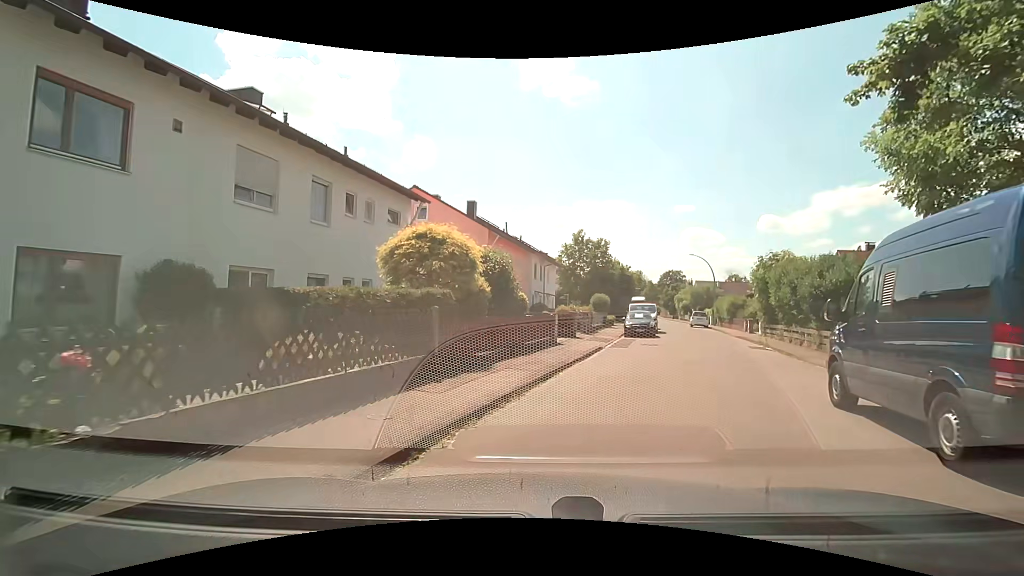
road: residential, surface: asphalt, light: Day
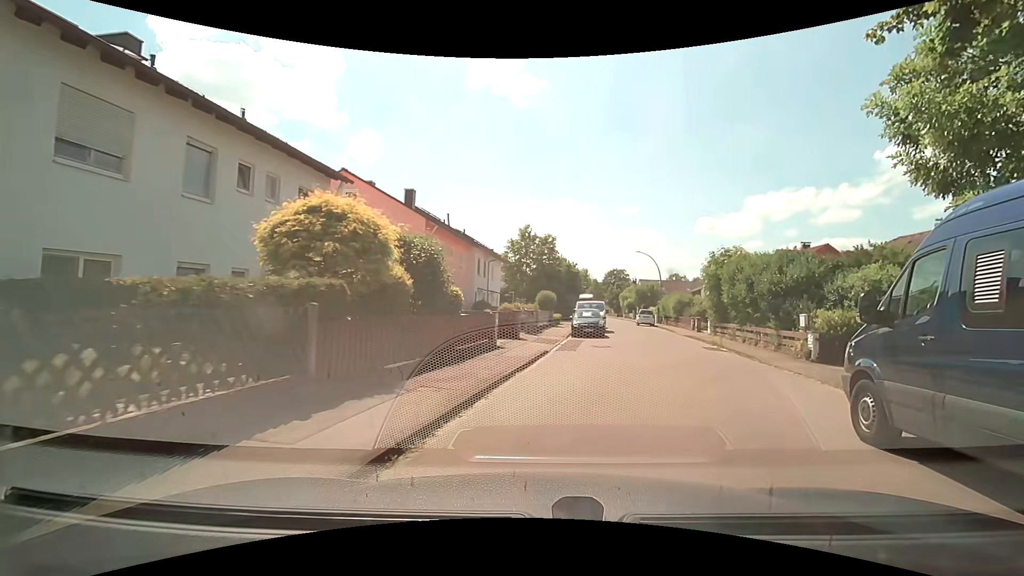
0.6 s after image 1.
(+0.1, +2.6) m; +6°
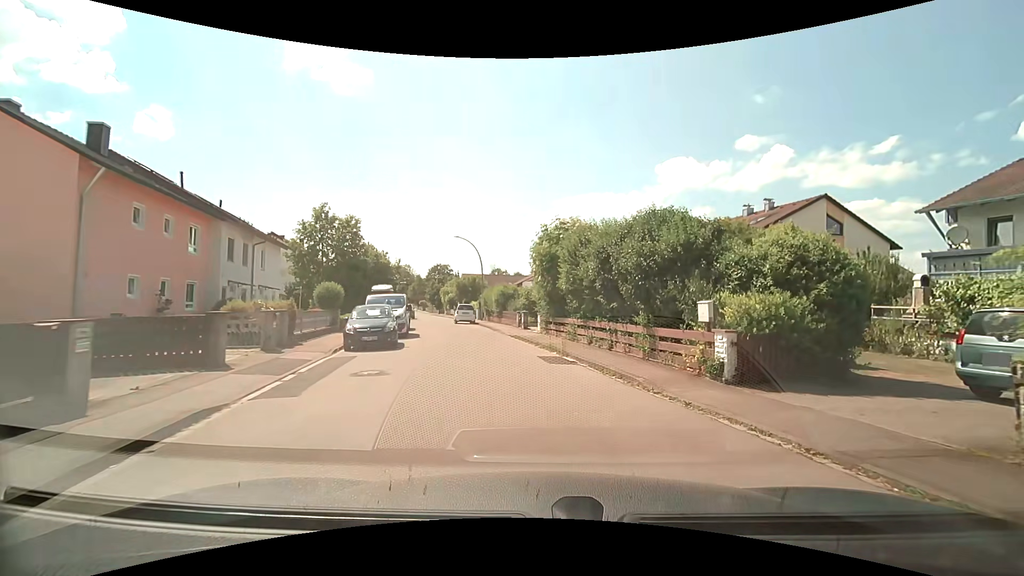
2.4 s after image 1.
(+1.6, +9.1) m; +20°
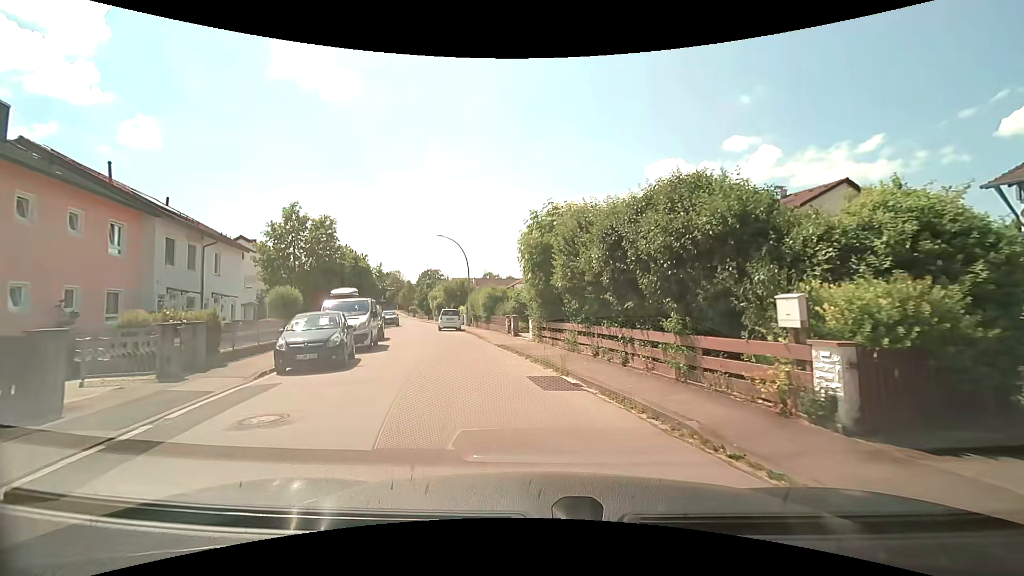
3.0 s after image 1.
(+0.1, +3.8) m; +2°
(-1, +10) (-3, +20) (-6, +29) (-10, +39) (-12, +48) (-14, +58) (-16, +68) (-19, +77) (-22, +87) (-25, +96) m
